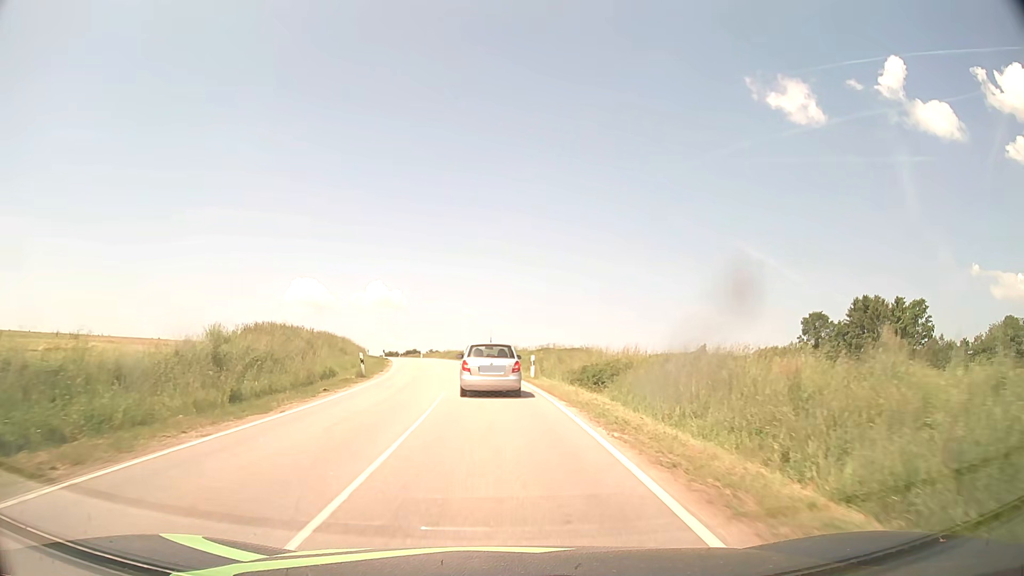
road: tertiary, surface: asphalt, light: Day
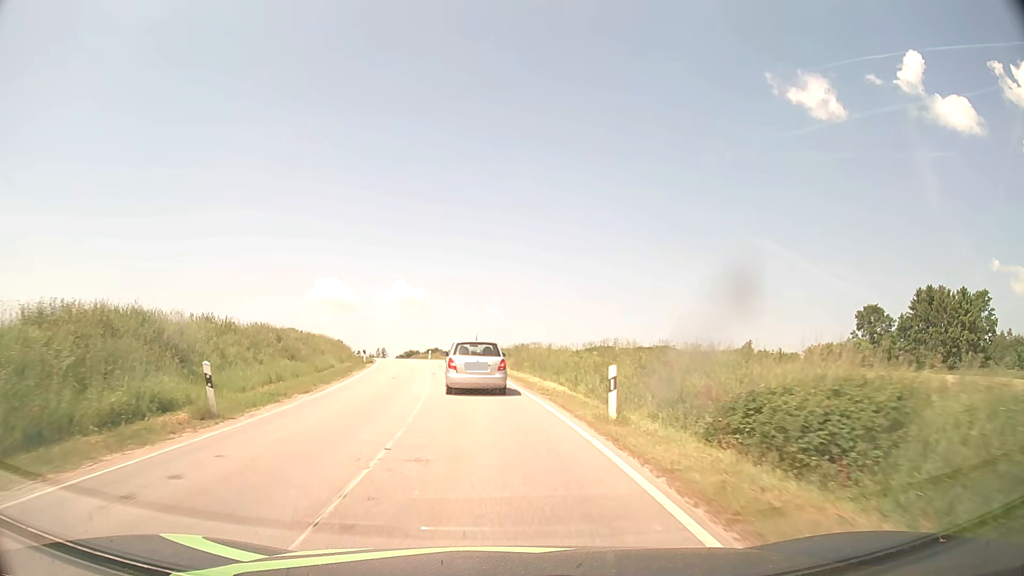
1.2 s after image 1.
(-0.2, +16.9) m; -2°
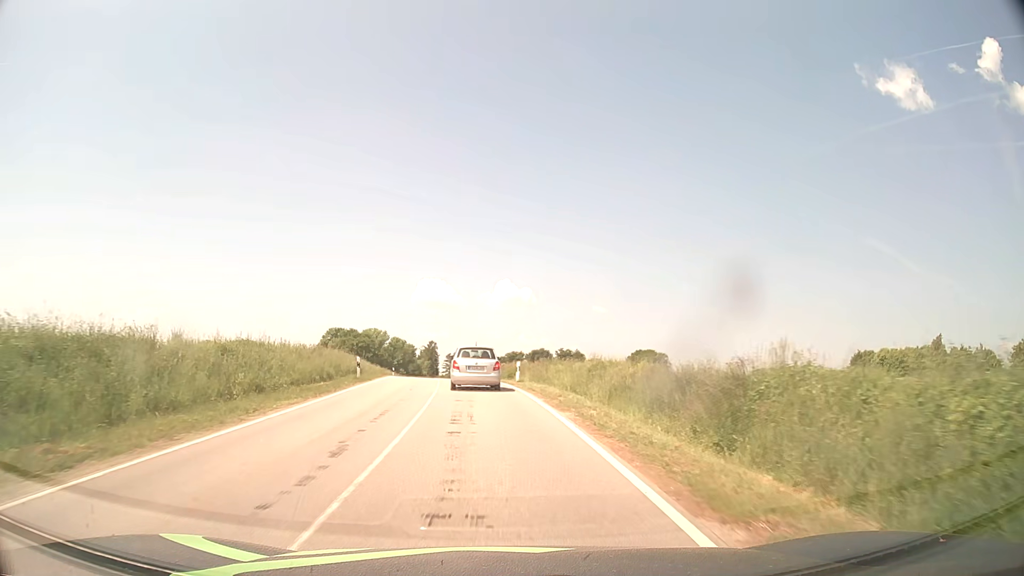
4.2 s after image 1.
(-3.7, +41.9) m; -9°
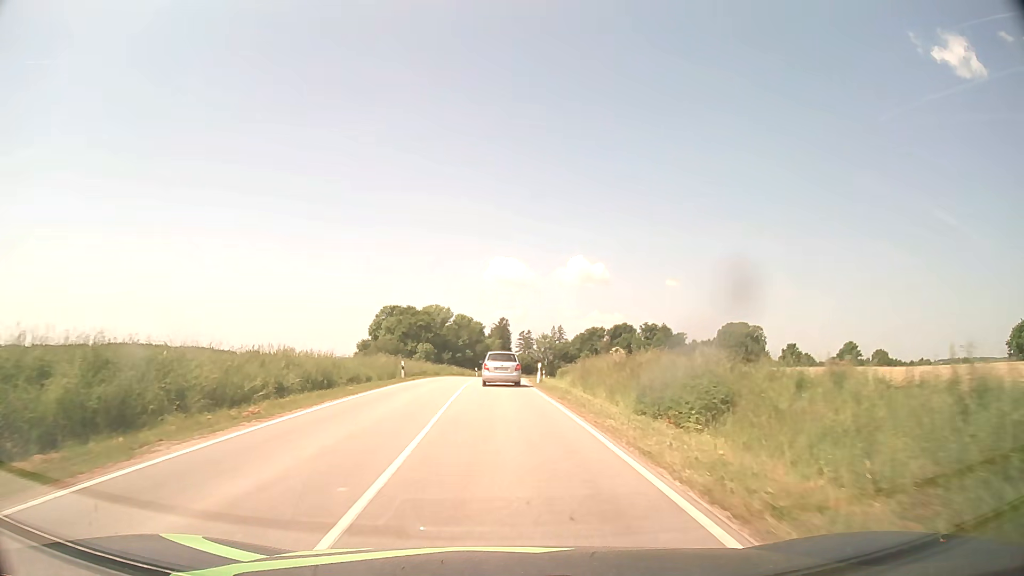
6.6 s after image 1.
(-1.9, +34.0) m; -6°
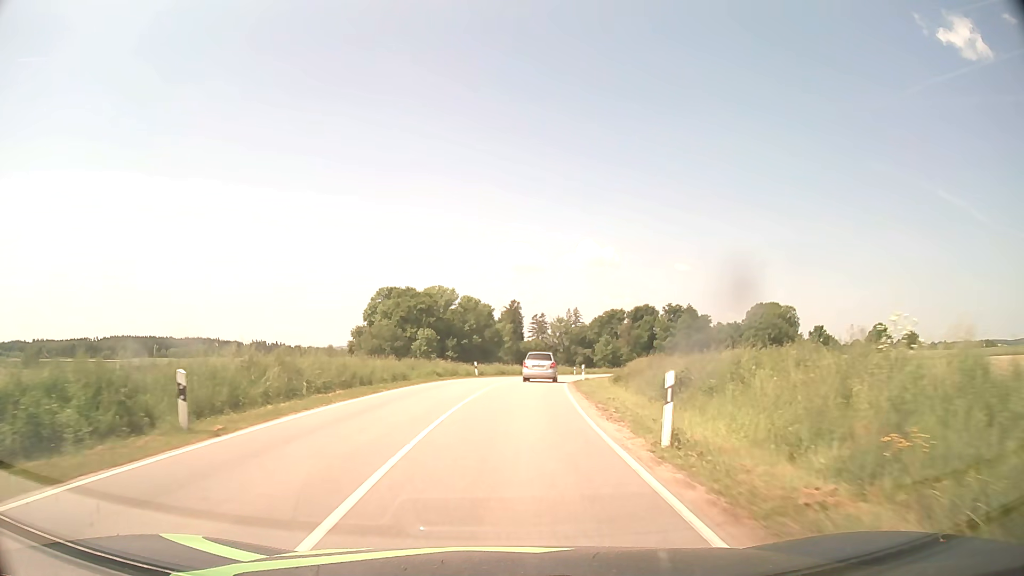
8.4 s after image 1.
(-0.4, +26.3) m; -1°
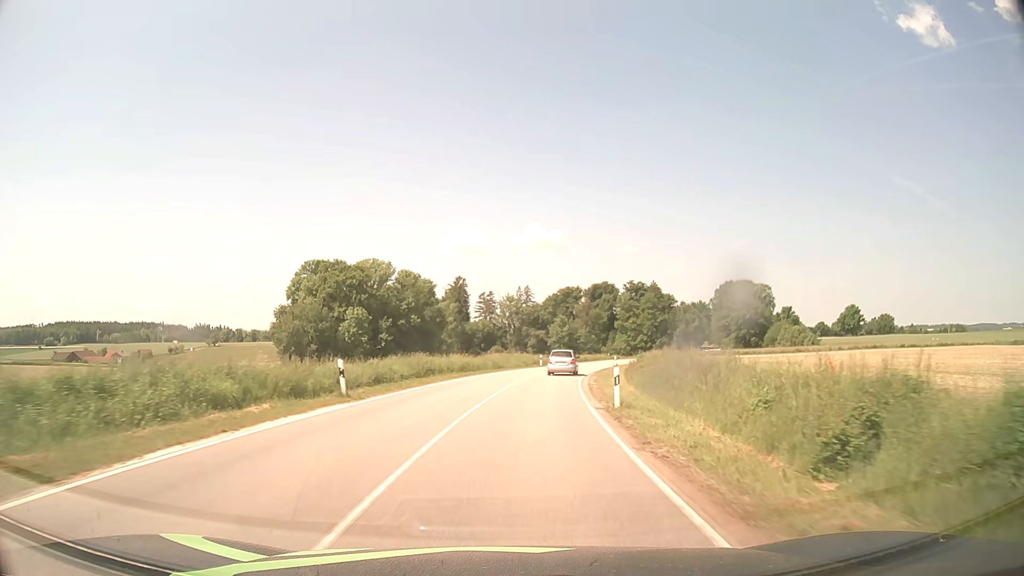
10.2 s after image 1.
(+0.8, +27.5) m; +4°
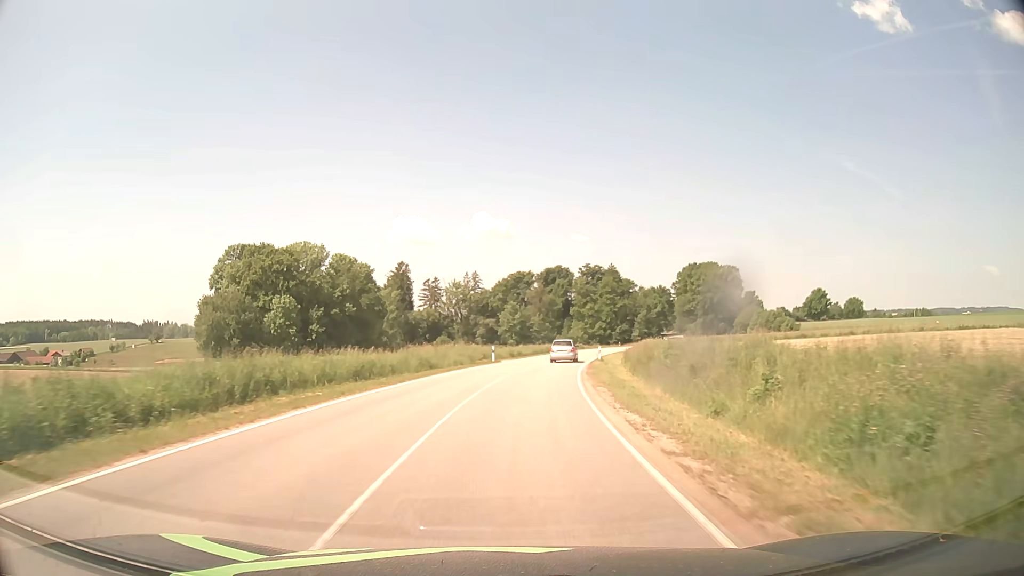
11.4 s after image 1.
(+0.7, +19.1) m; +4°
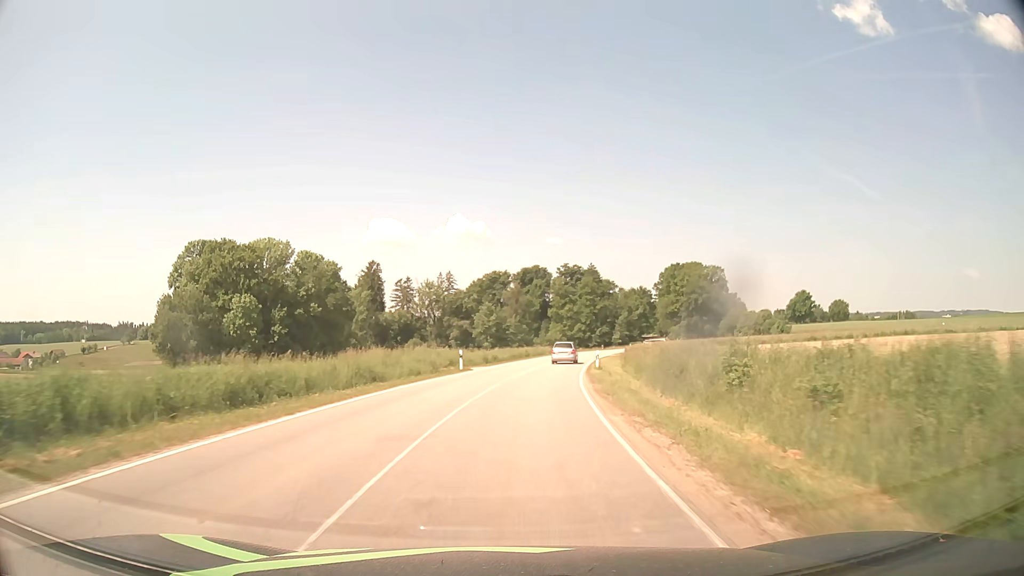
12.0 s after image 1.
(+0.2, +9.8) m; +2°
(0, +10) (+1, +20) (+2, +30) (+3, +40) (+5, +50) (+6, +60) (+8, +69) (+11, +79) (+13, +89) (+15, +99) m
